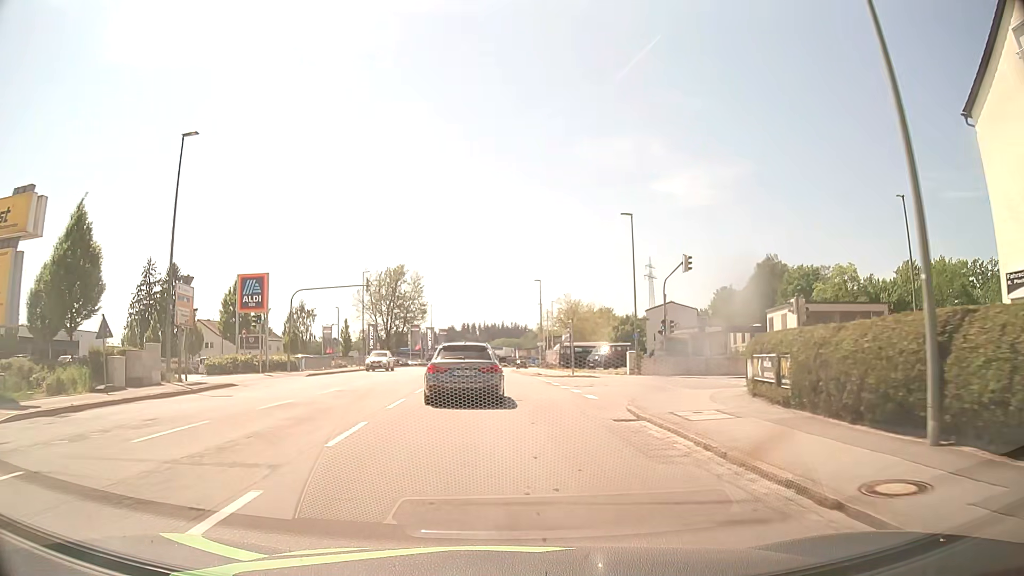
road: tertiary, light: Day
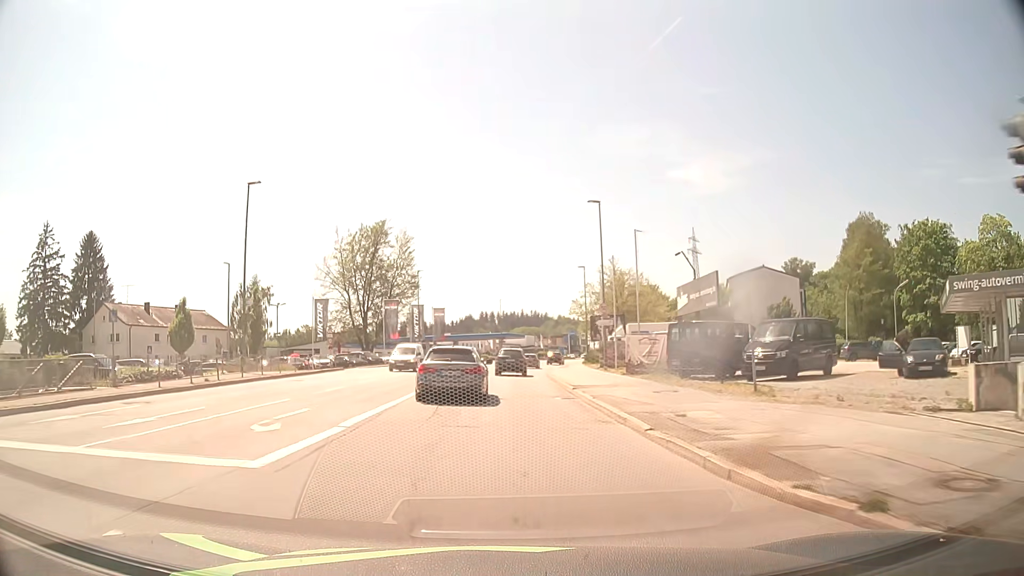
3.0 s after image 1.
(-0.6, +37.9) m; -1°
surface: asphalt
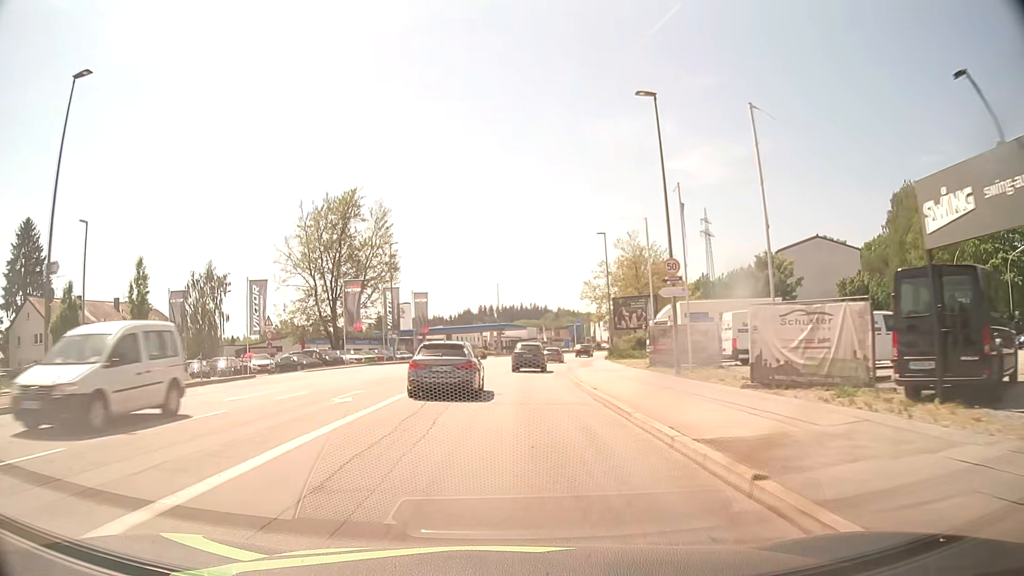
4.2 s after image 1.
(0.0, +16.9) m; 0°
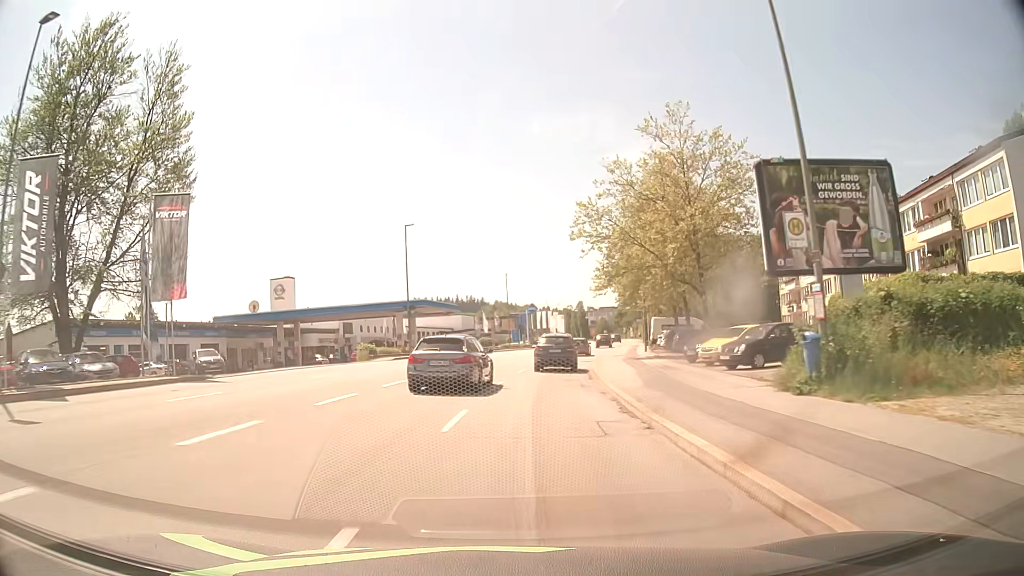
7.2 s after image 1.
(+1.5, +43.3) m; +5°
(0, +10) (+1, +20) (+2, +30) (+3, +40) (+5, +50) (+7, +59) (+9, +69) (+11, +79) (+13, +89) (+15, +99) m
